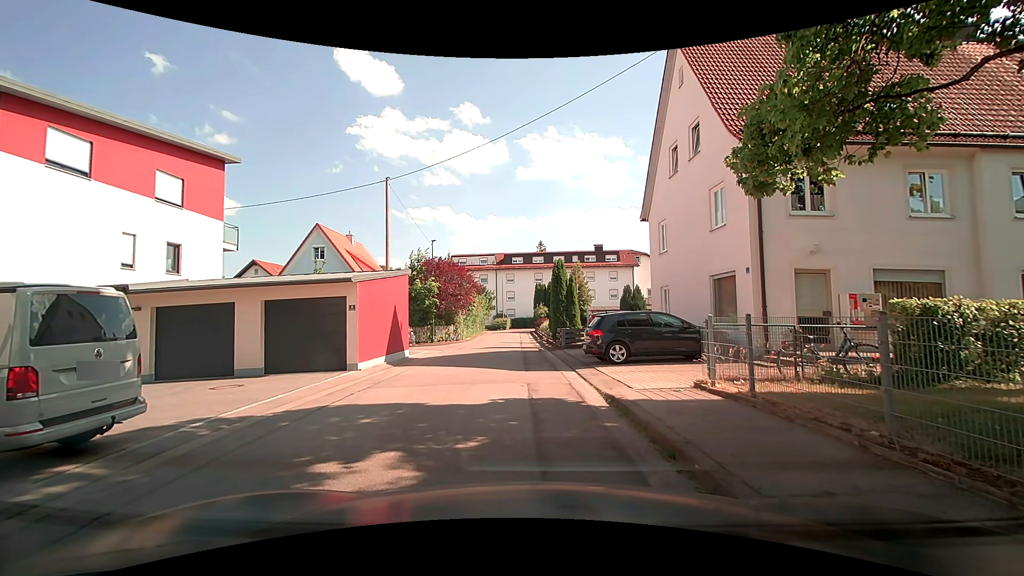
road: residential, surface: asphalt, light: Day
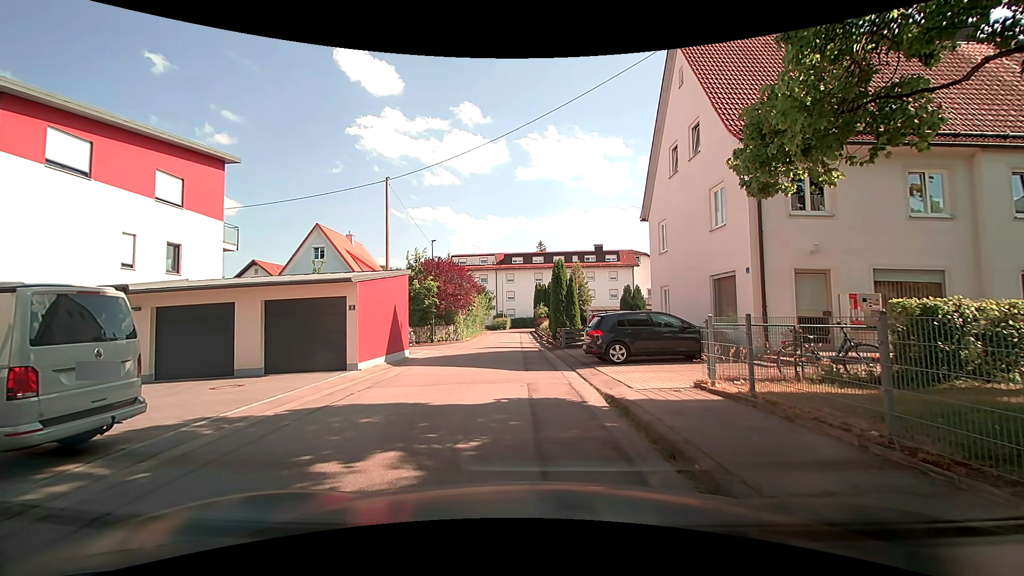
(0.0, 0.0) m; 0°
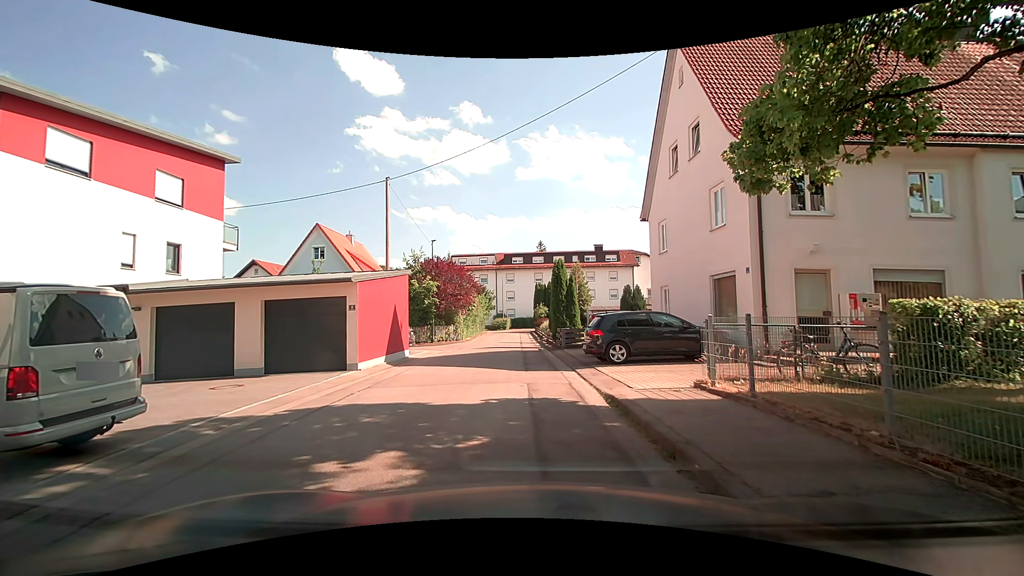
(0.0, 0.0) m; 0°
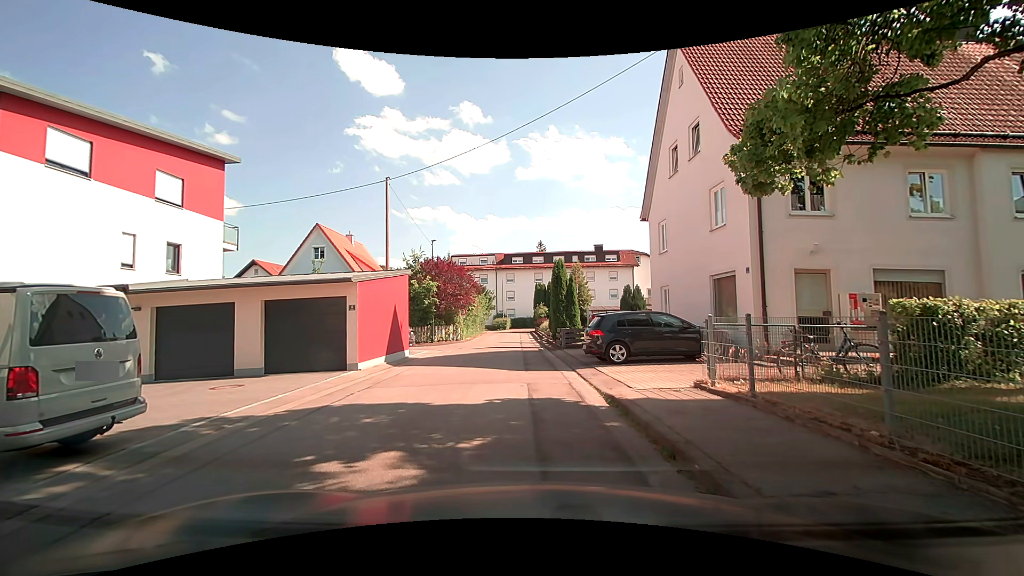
(0.0, 0.0) m; 0°
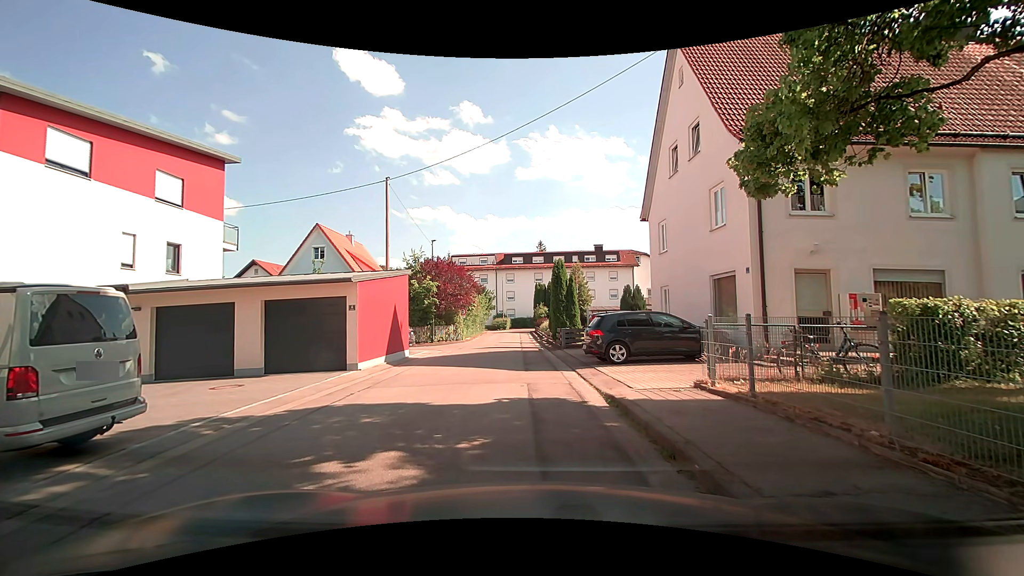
(0.0, 0.0) m; 0°
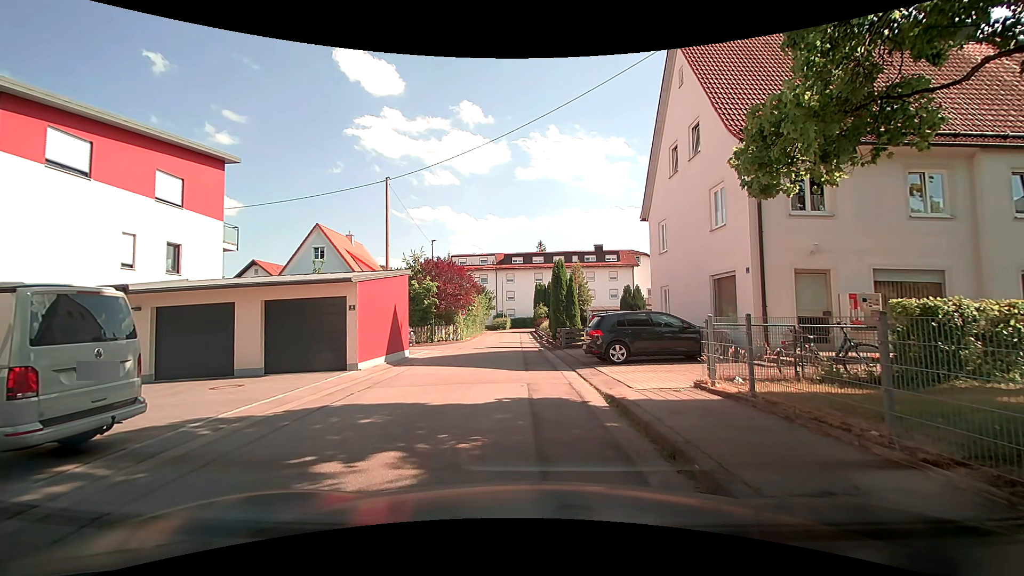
(0.0, 0.0) m; 0°
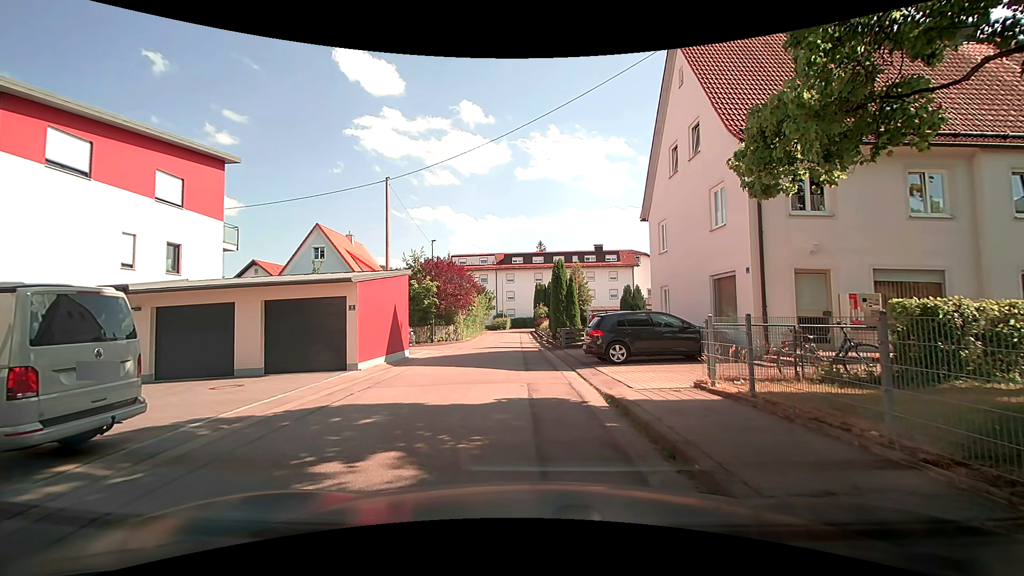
(0.0, 0.0) m; 0°
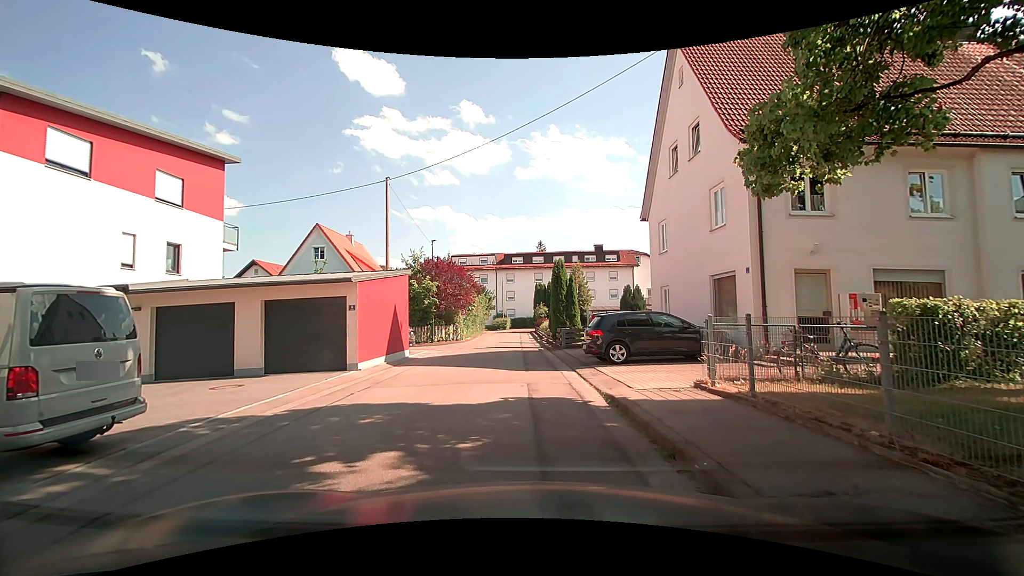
(0.0, 0.0) m; 0°
